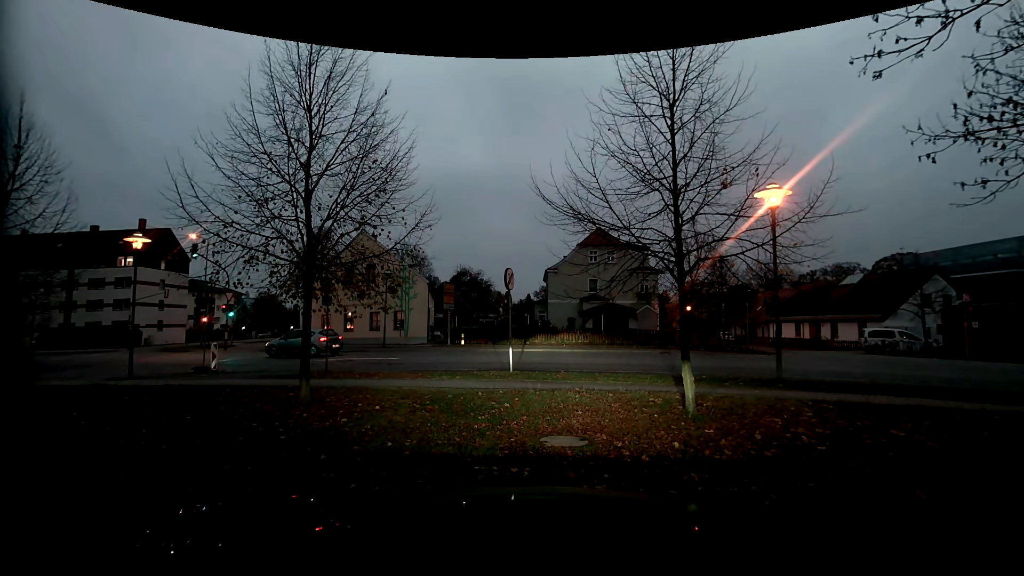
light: Dusk
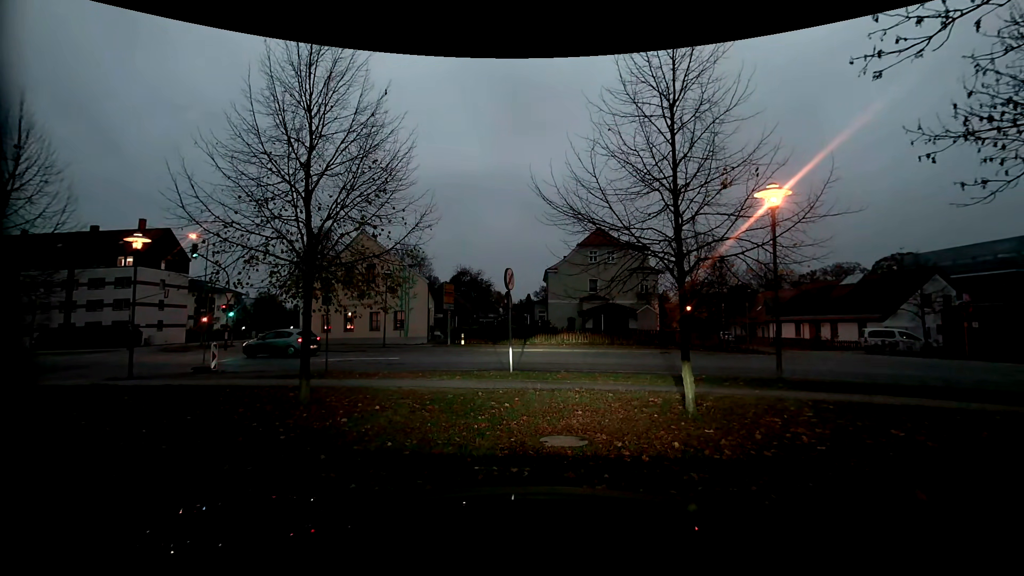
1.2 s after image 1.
(0.0, 0.0) m; 0°
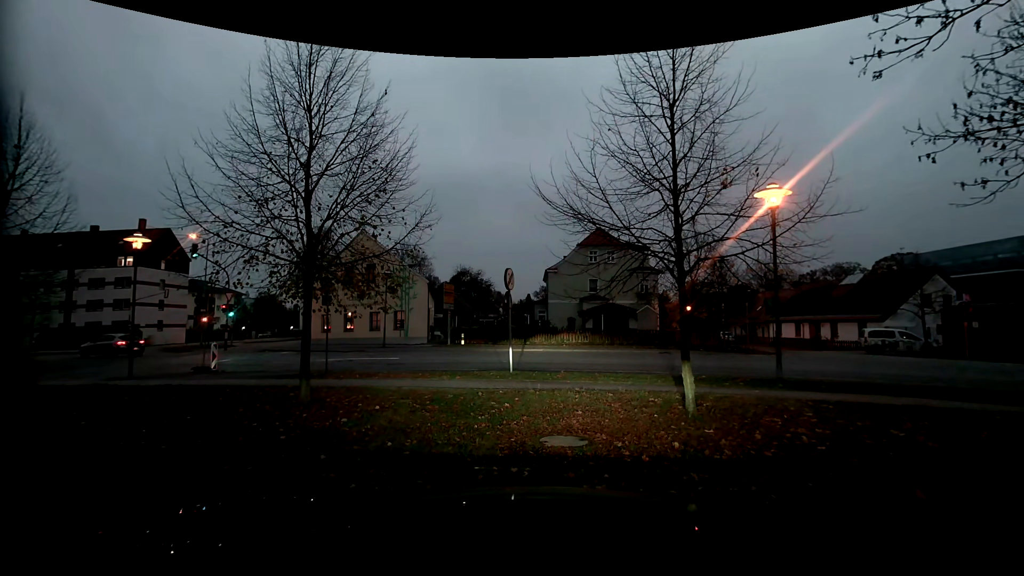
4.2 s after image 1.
(0.0, 0.0) m; 0°
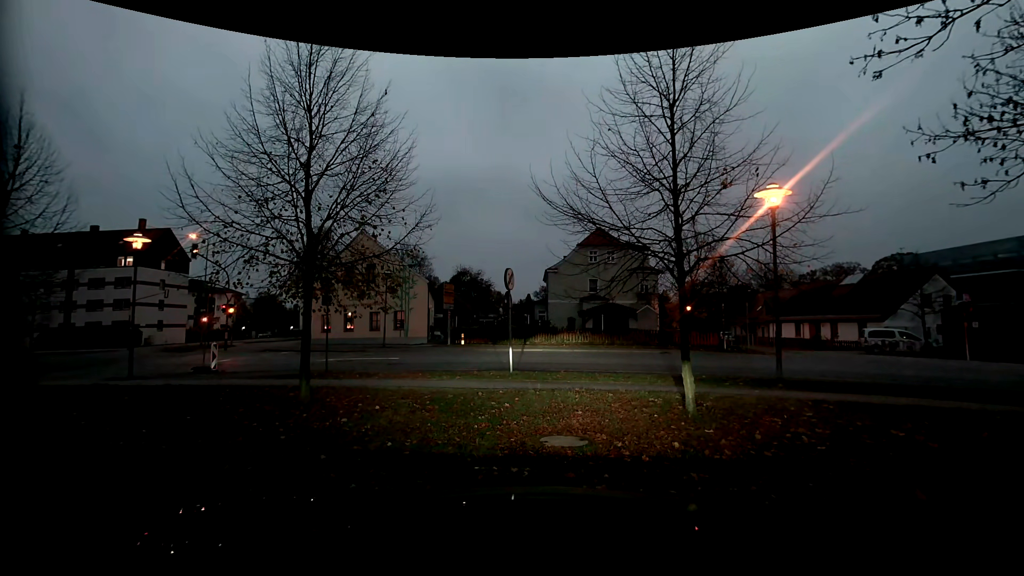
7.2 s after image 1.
(0.0, 0.0) m; 0°
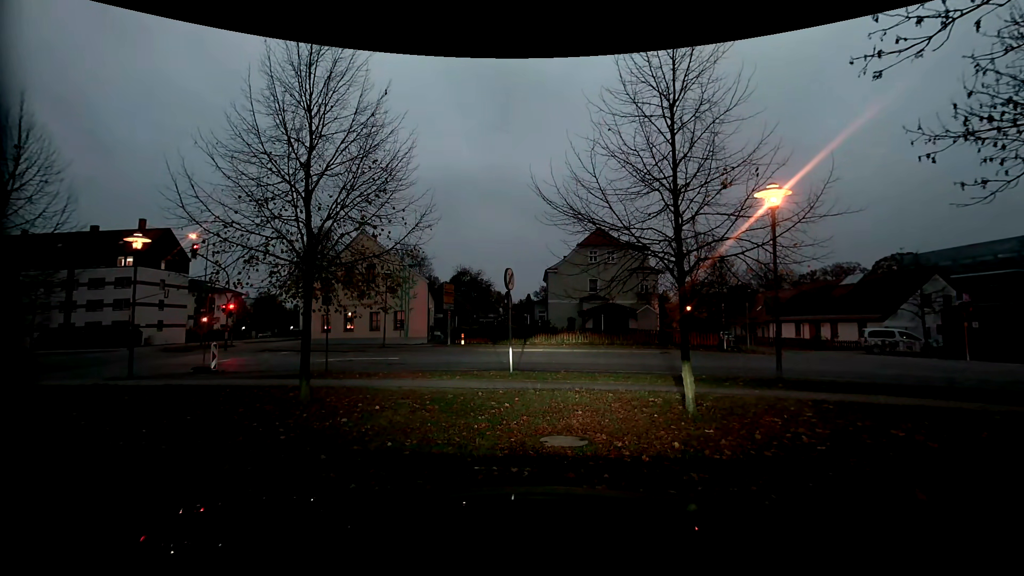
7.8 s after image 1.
(0.0, 0.0) m; 0°
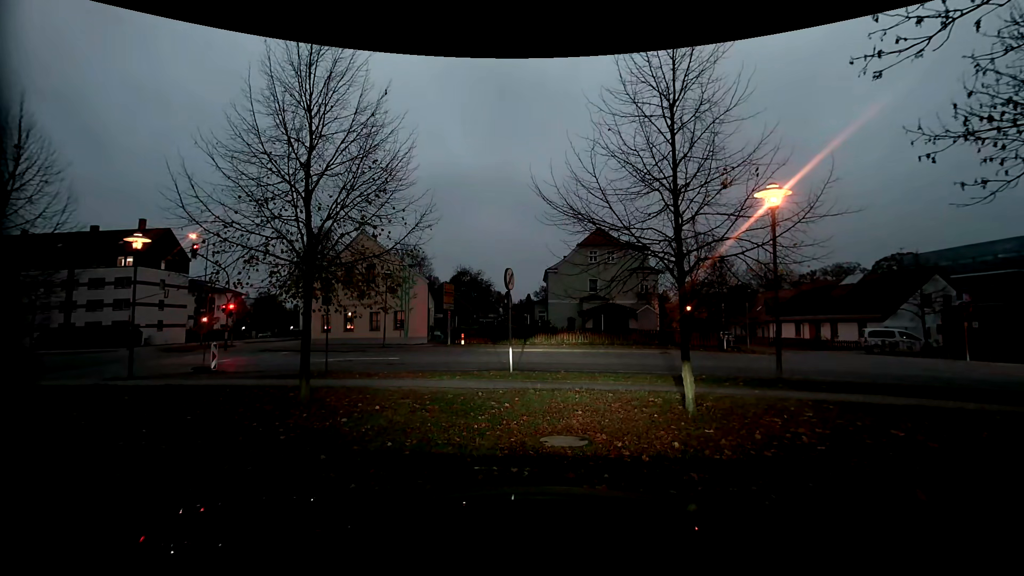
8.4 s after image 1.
(0.0, 0.0) m; 0°
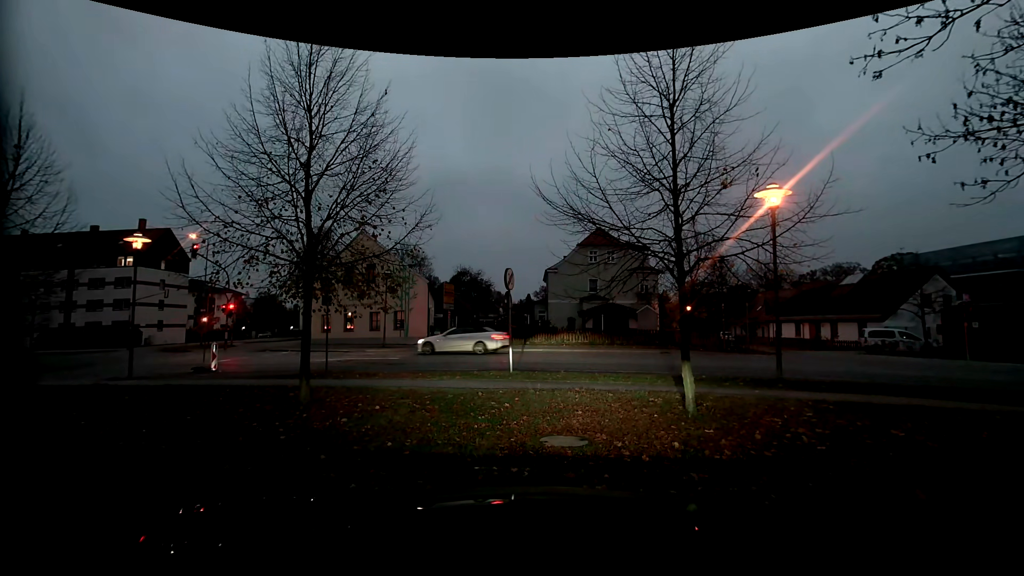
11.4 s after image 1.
(0.0, 0.0) m; 0°
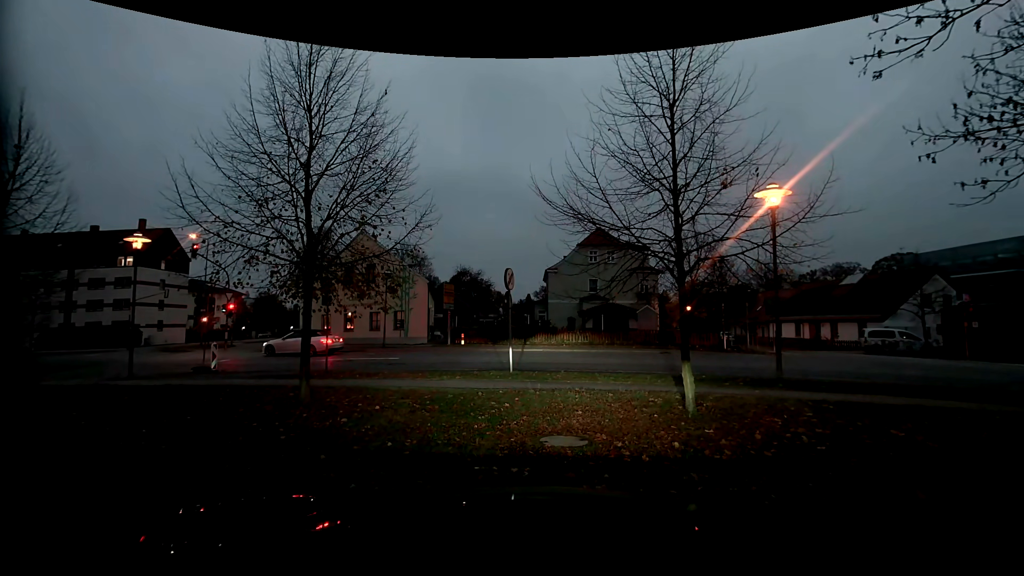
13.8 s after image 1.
(0.0, 0.0) m; 0°
